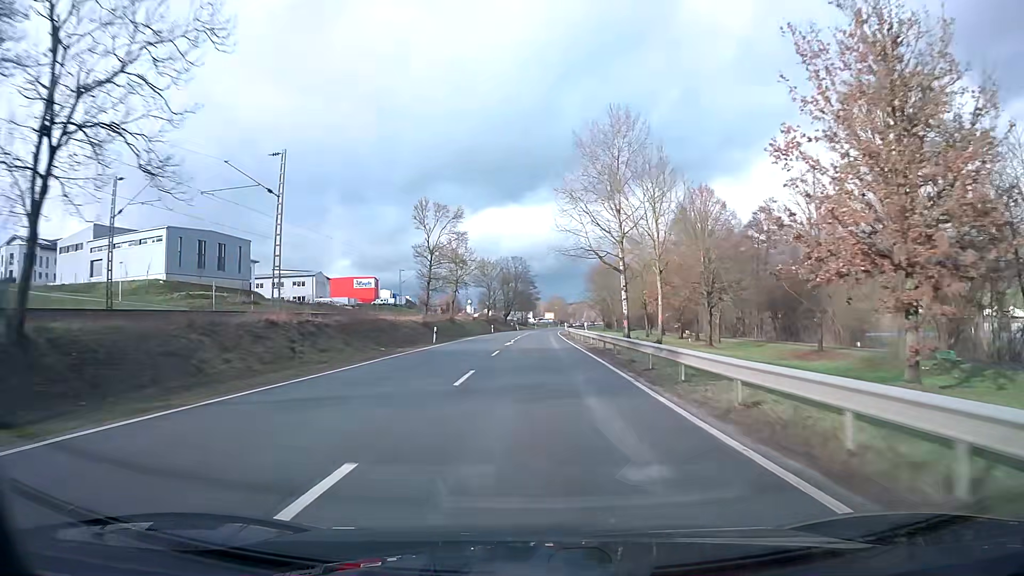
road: primary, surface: asphalt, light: Day
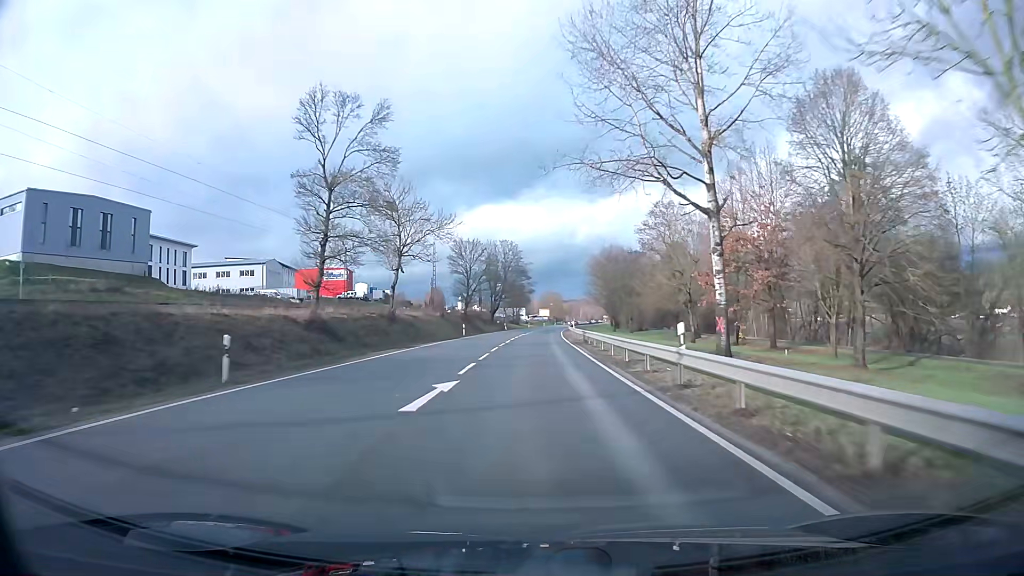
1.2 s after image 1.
(+0.1, +29.0) m; 0°
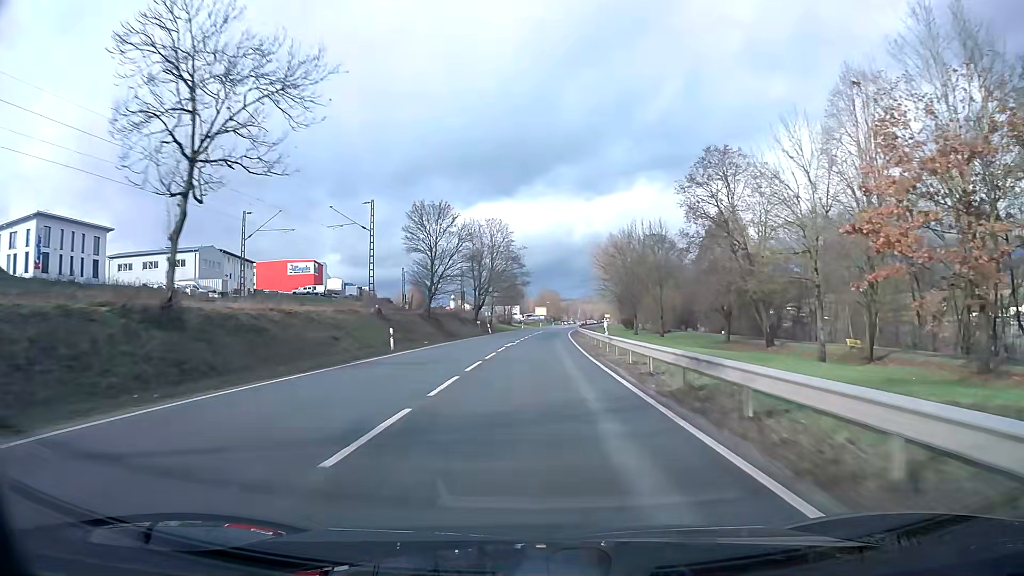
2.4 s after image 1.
(+0.1, +28.8) m; 0°
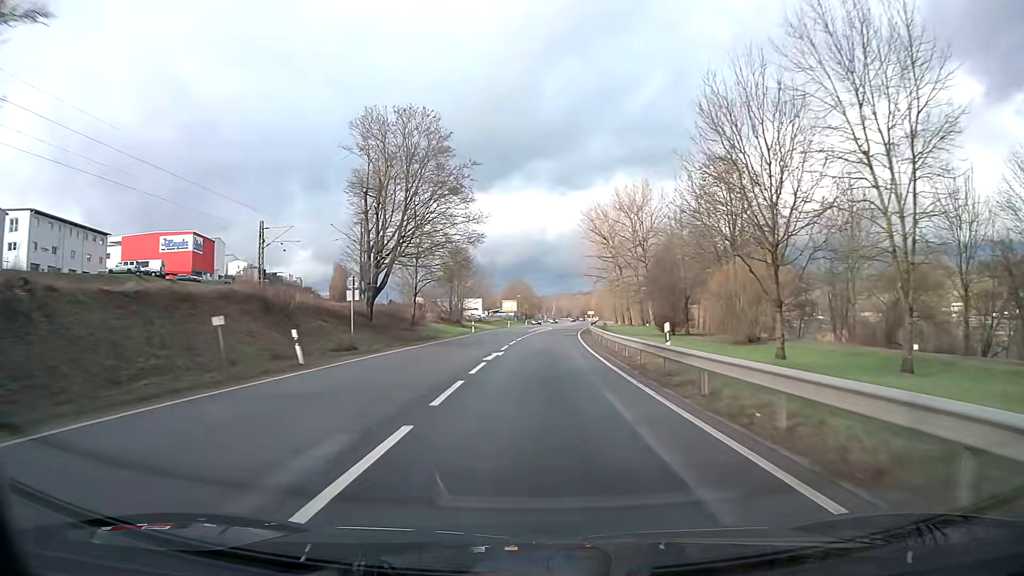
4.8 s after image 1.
(+1.1, +57.1) m; +3°
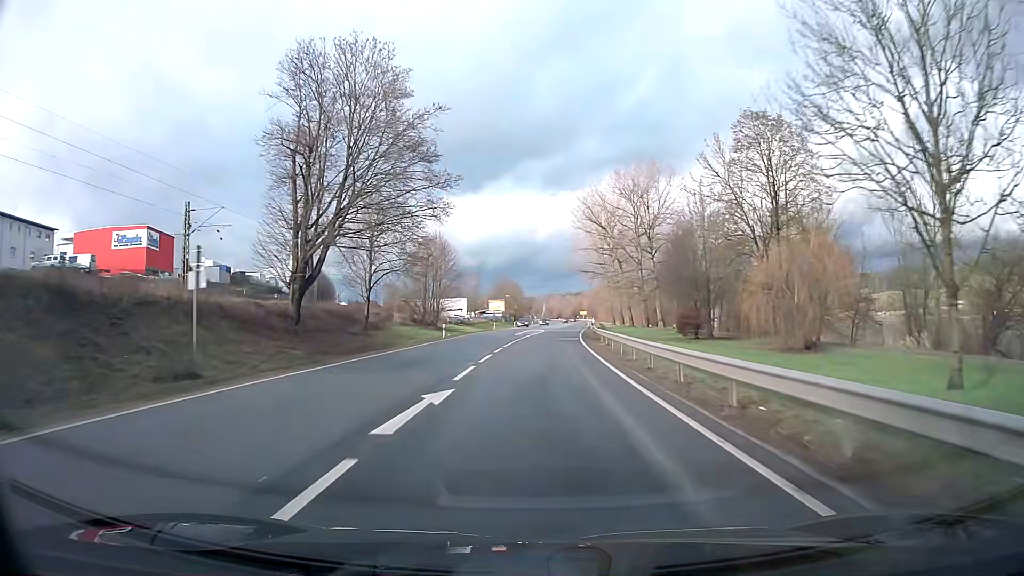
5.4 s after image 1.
(+0.1, +14.2) m; +1°
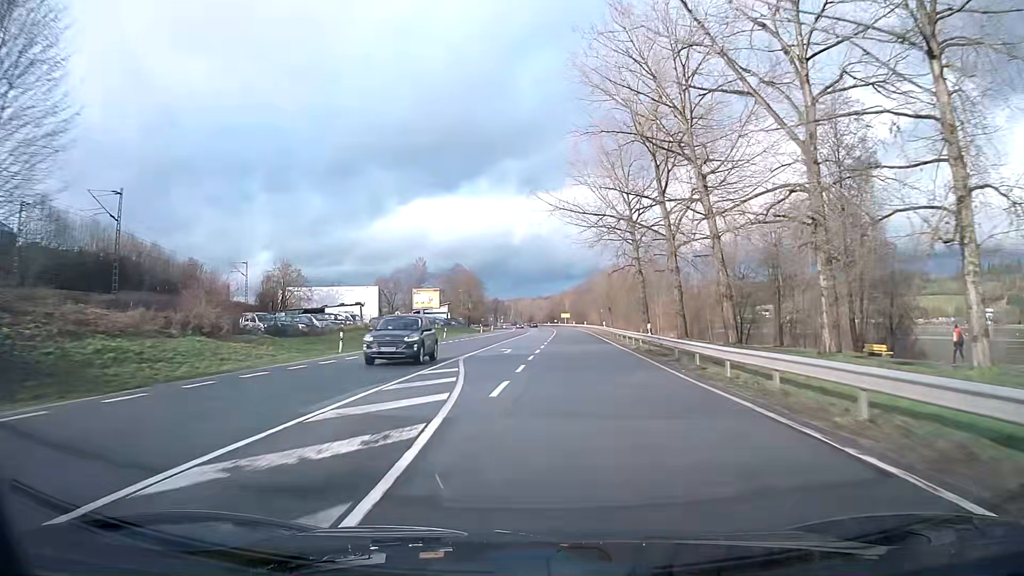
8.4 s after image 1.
(+1.6, +70.3) m; +2°
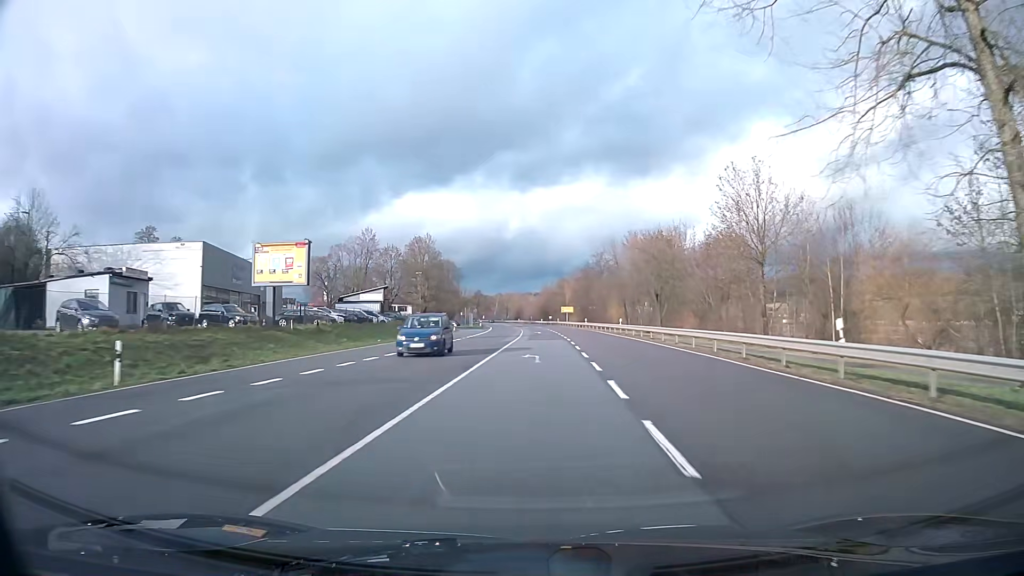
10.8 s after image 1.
(+0.4, +54.8) m; +1°
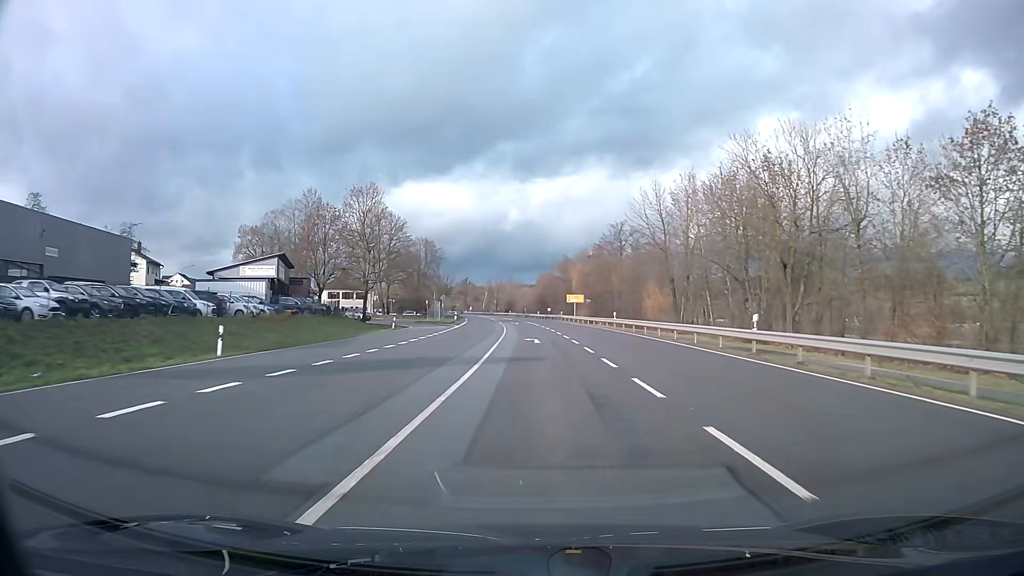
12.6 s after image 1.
(+0.1, +36.5) m; 0°
(0, +10) (0, +20) (0, +30) (0, +40) (-1, +50) (-1, +60) (-2, +70) (-2, +80) (-6, +89) (-14, +95) m
